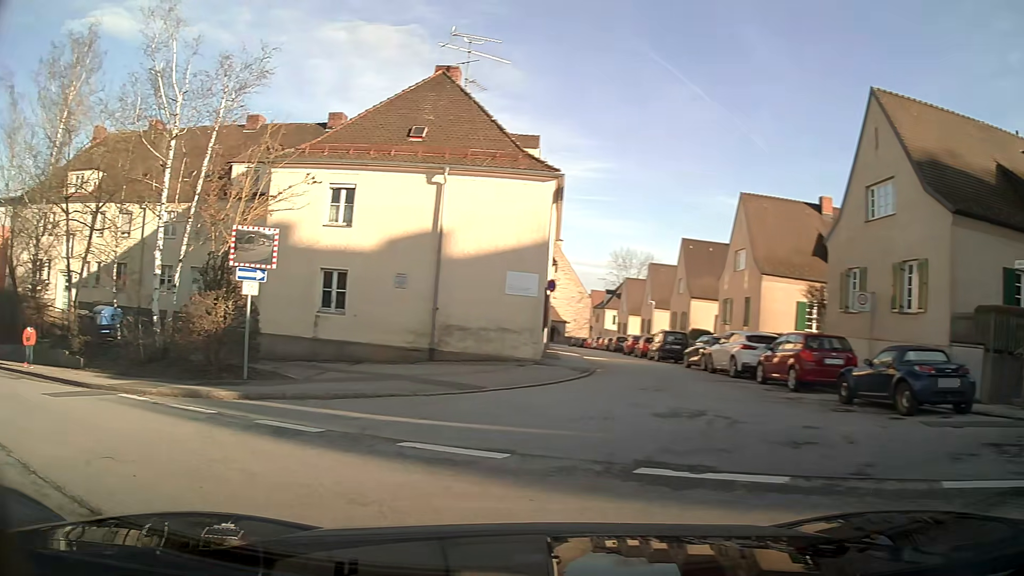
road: residential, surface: asphalt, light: Day
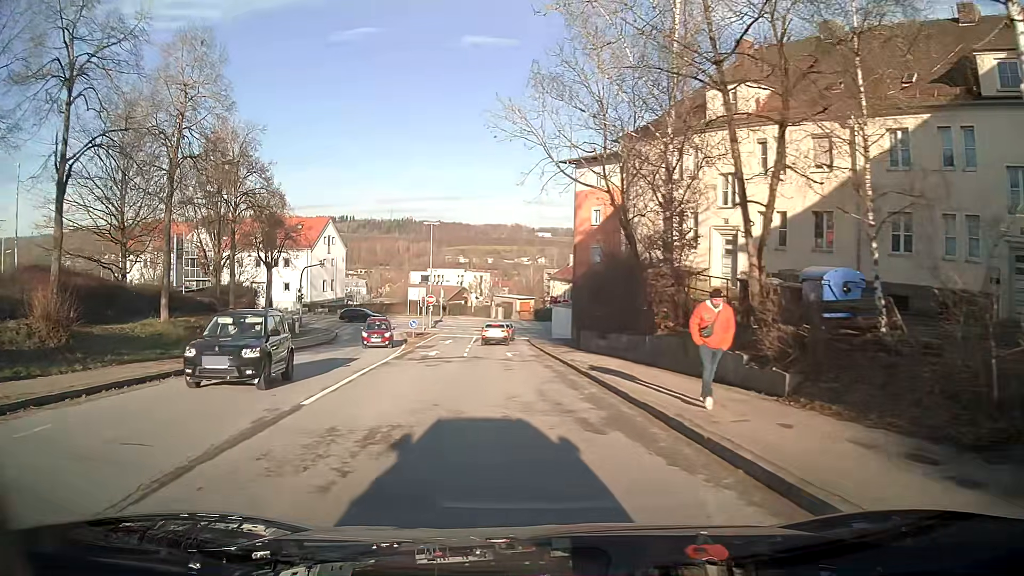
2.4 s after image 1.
(-7.3, +12.2) m; -48°
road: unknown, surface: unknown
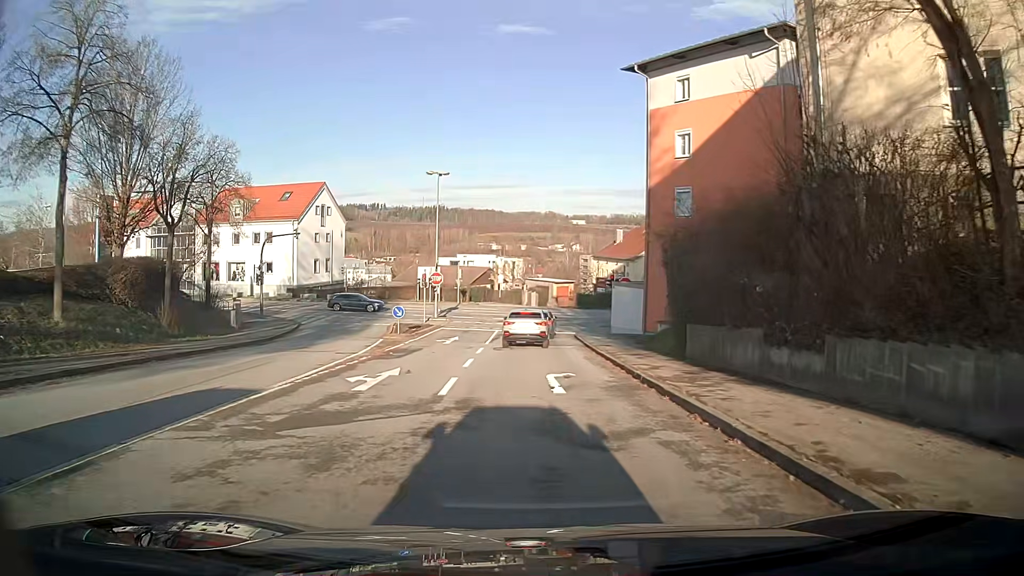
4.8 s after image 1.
(-0.4, +18.4) m; -2°
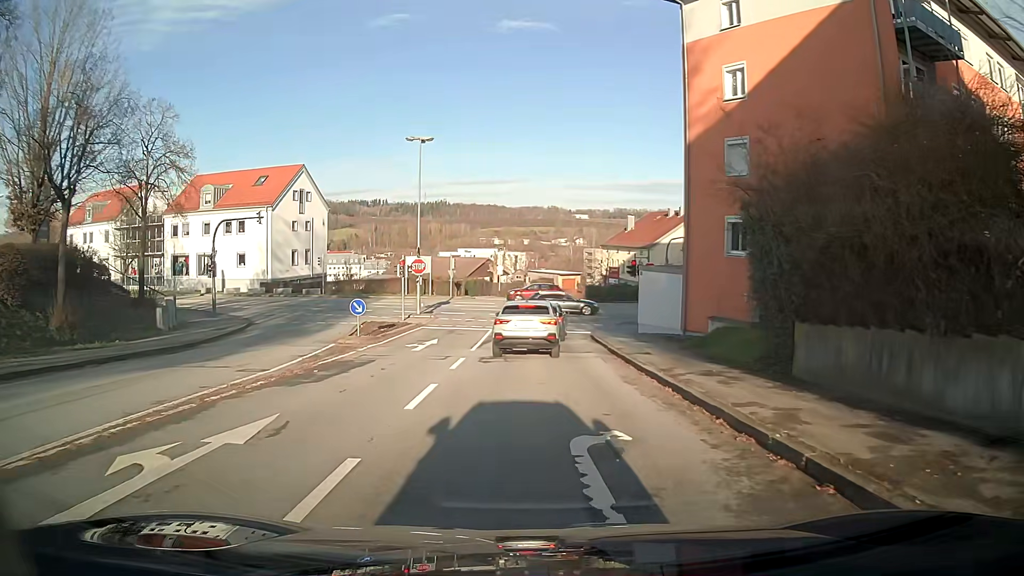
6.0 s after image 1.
(0.0, +8.1) m; 0°
(0, +10) (0, +20) (0, +30) (+3, +39) (+12, +45) (+21, +47) (+31, +49) (+41, +51) (+50, +54) (+60, +58) m
